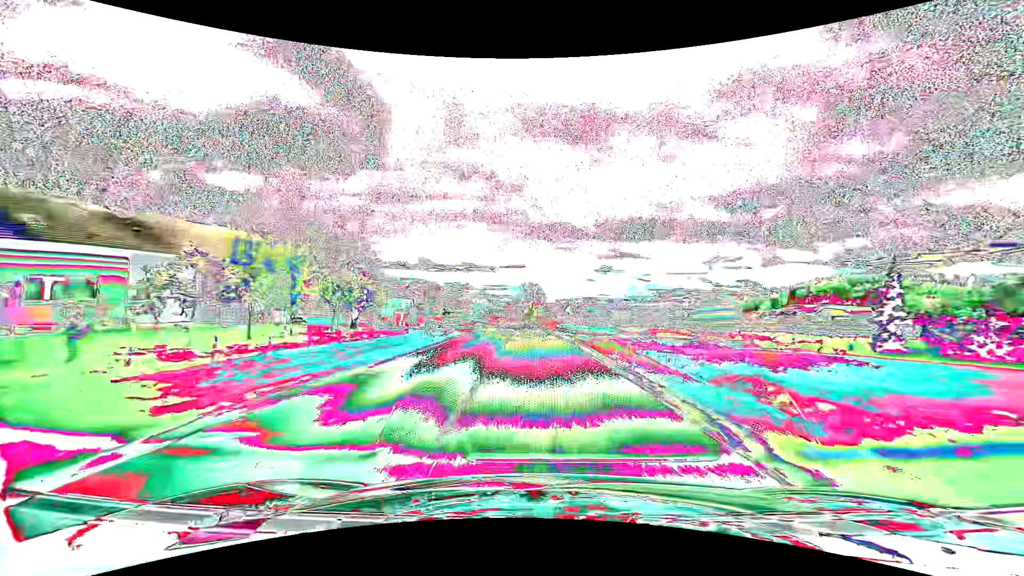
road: secondary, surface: asphalt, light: Day
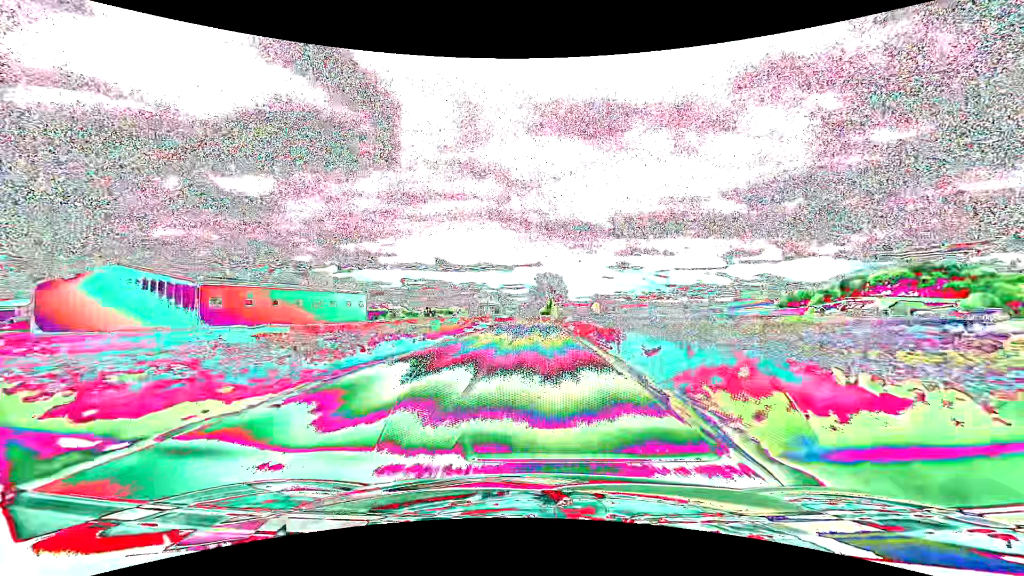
(-1.4, +58.7) m; -2°
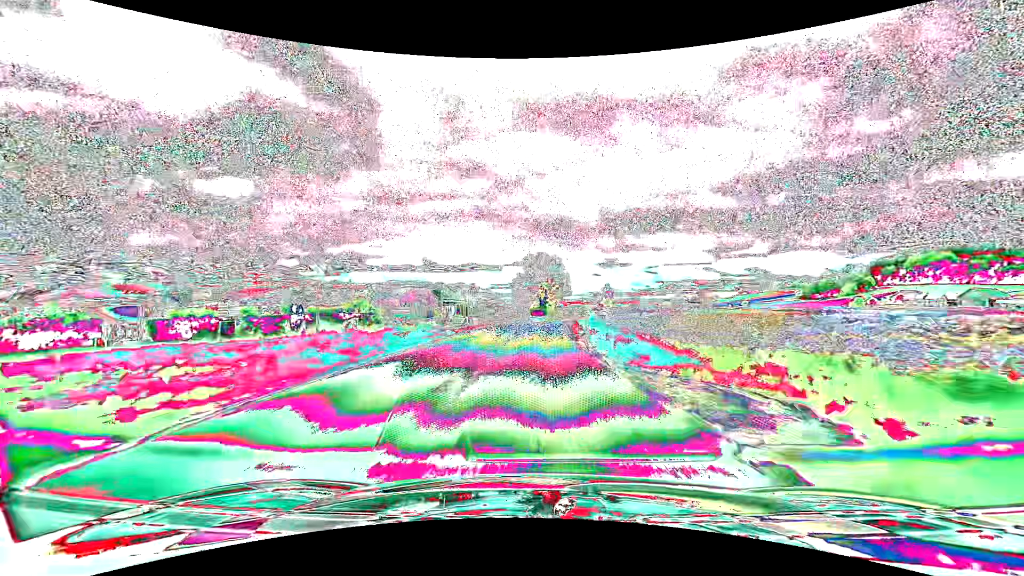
(+0.1, +71.5) m; +1°
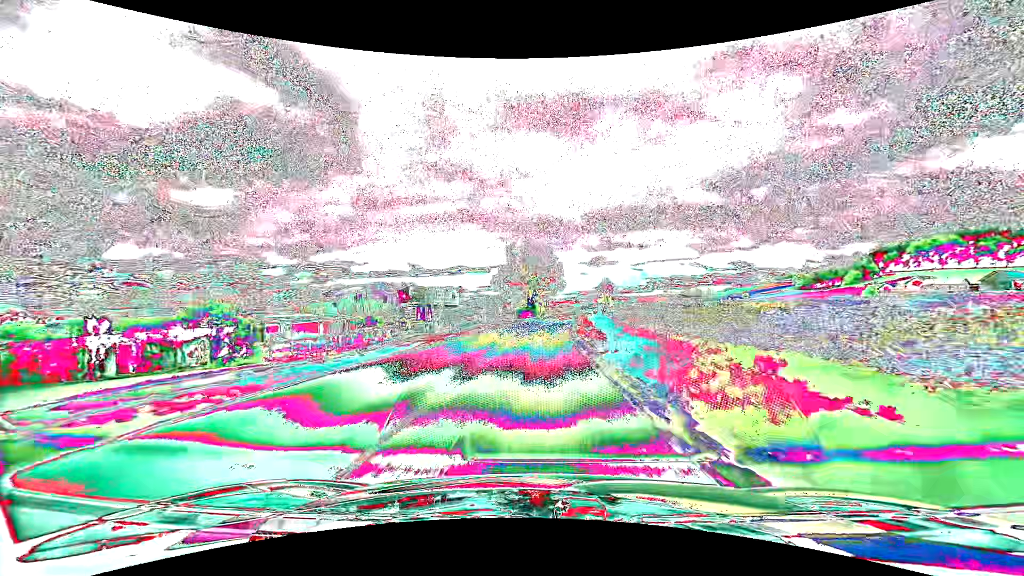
(+0.3, +28.2) m; +1°
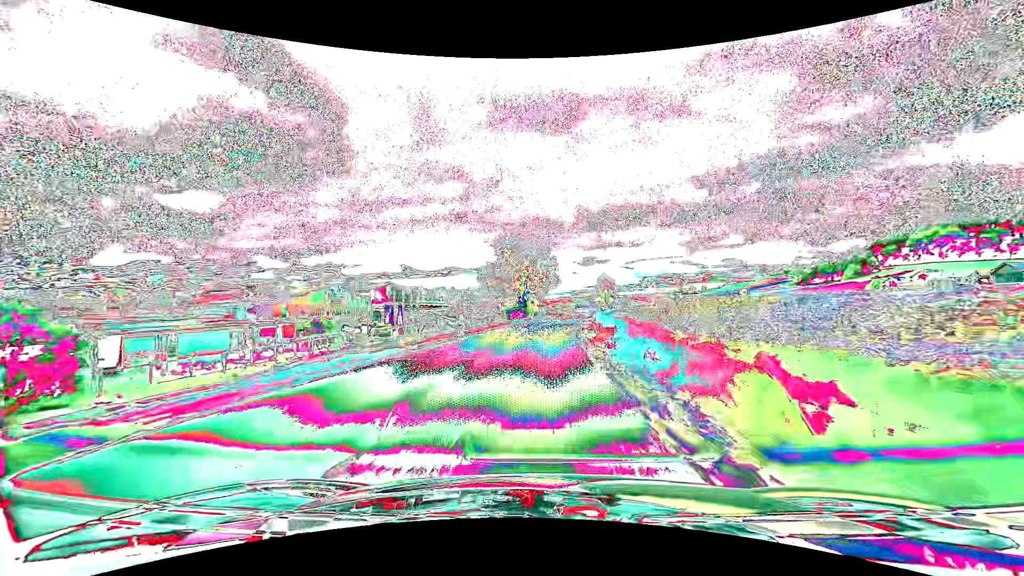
(+0.1, +14.0) m; +1°
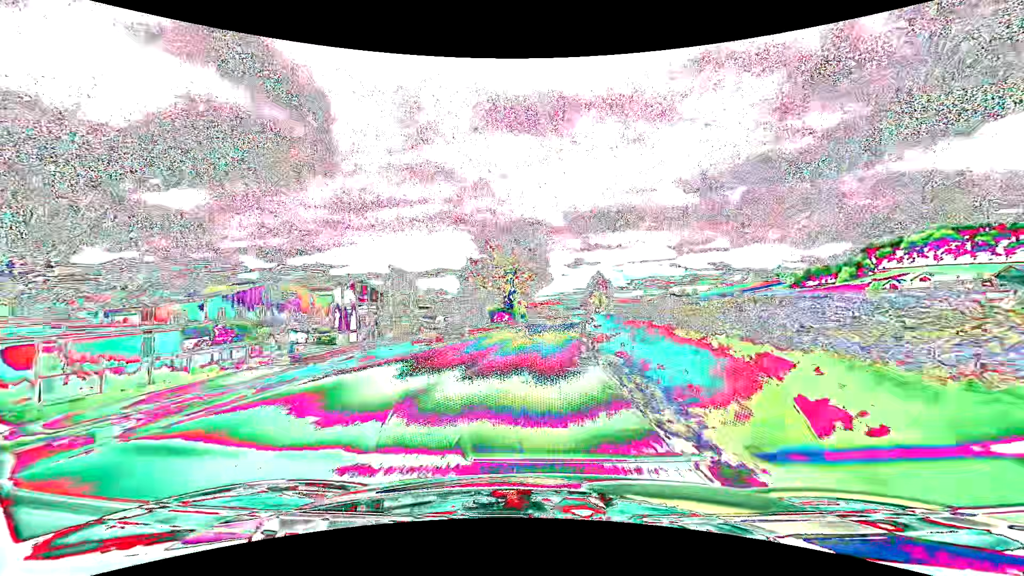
(+0.1, +14.0) m; +1°
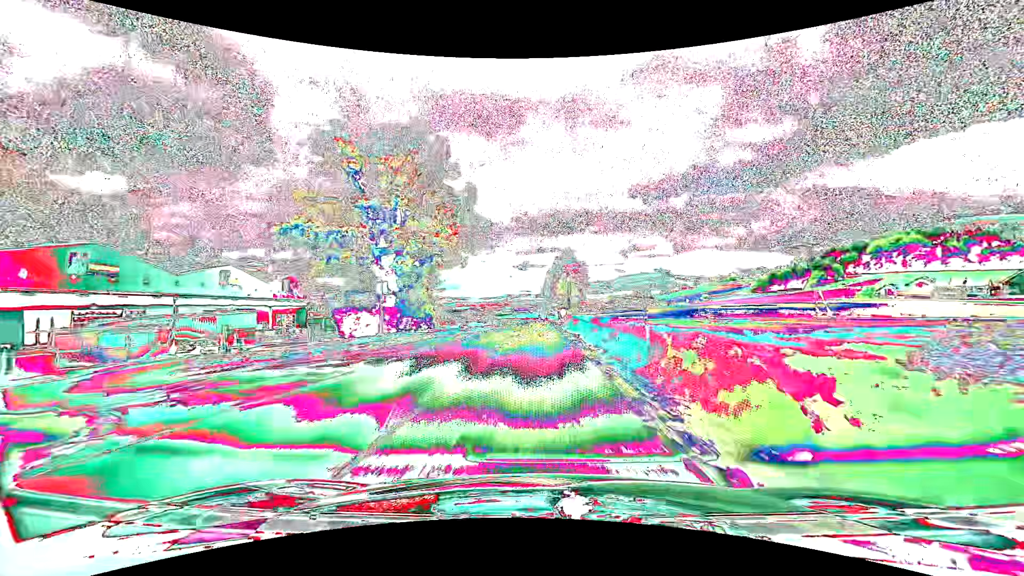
(+2.9, +55.5) m; +6°
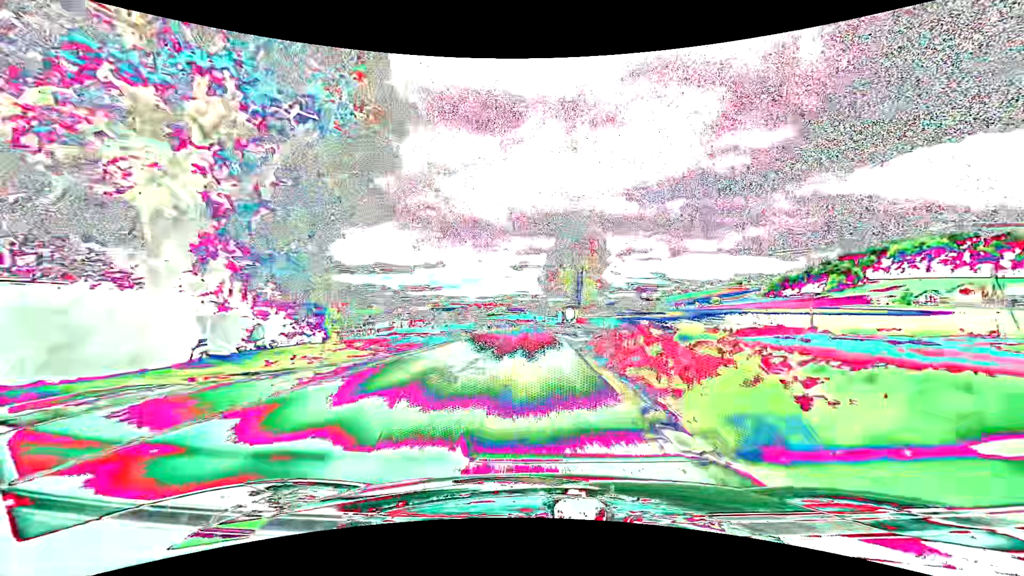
(+0.2, +27.4) m; +1°
(0, +10) (0, +20) (0, +30) (-1, +40) (-1, +50) (-2, +60) (-3, +70) (-5, +80) (-6, +90) (-8, +100) m
